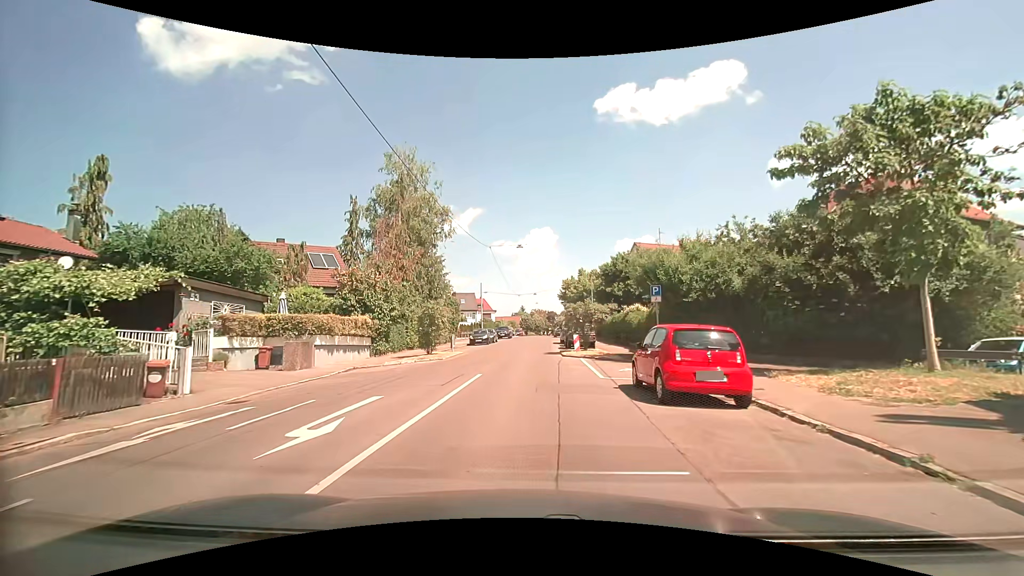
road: residential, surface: asphalt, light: Day
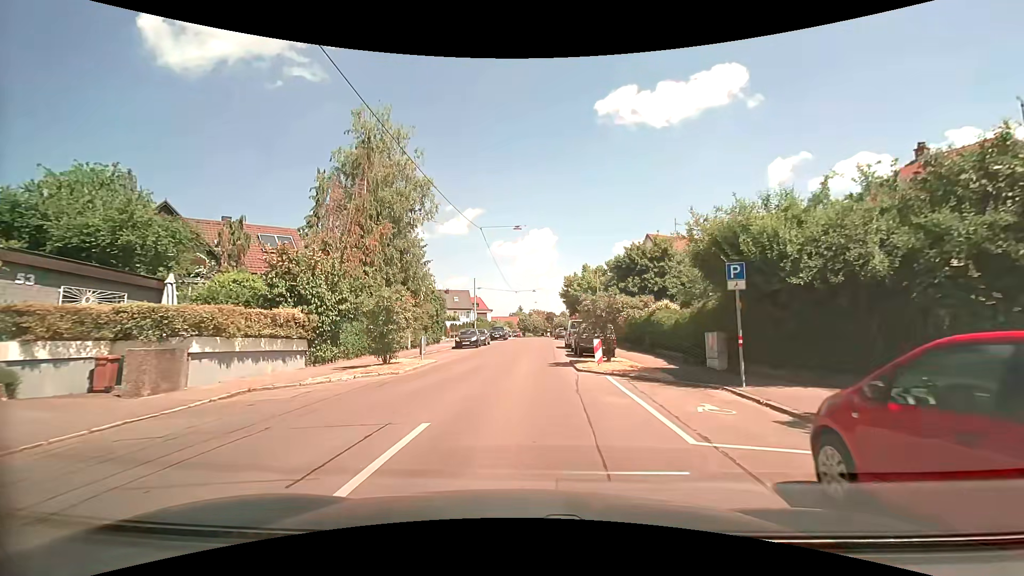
(0.0, +7.7) m; 0°
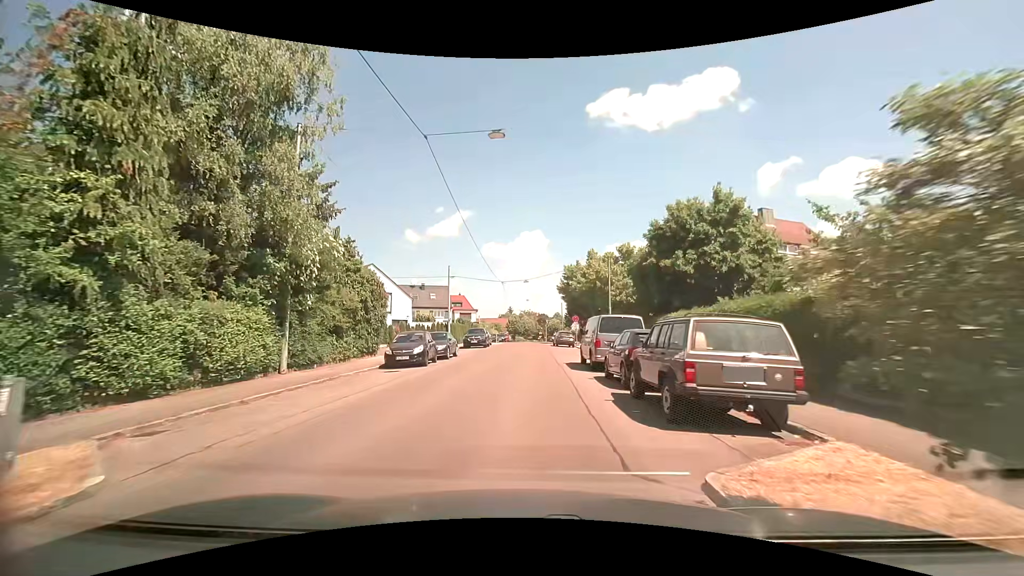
(0.0, +16.3) m; +1°
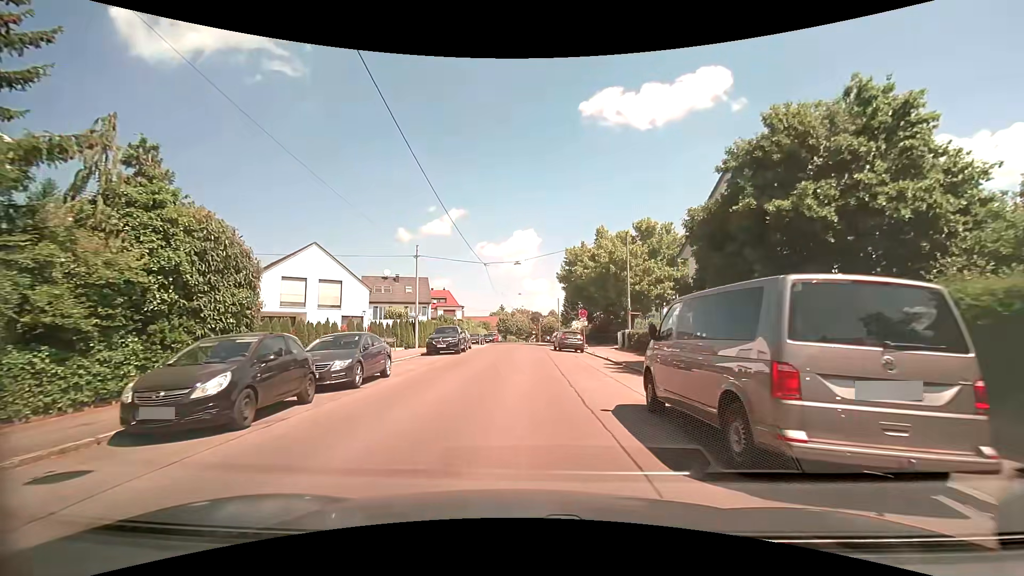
(+0.1, +12.8) m; +1°
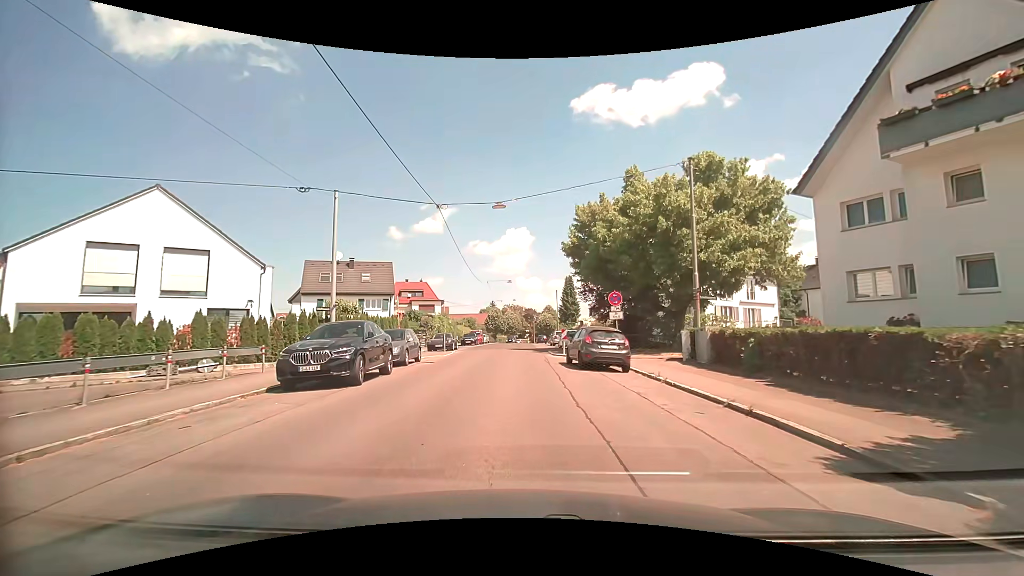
(+0.2, +16.5) m; +1°
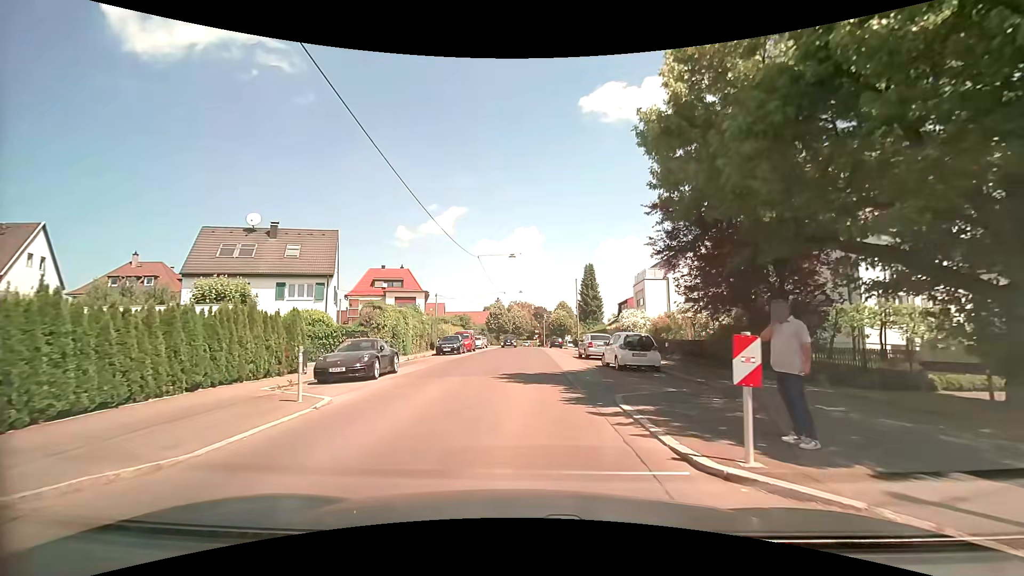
(-0.3, +20.0) m; -1°
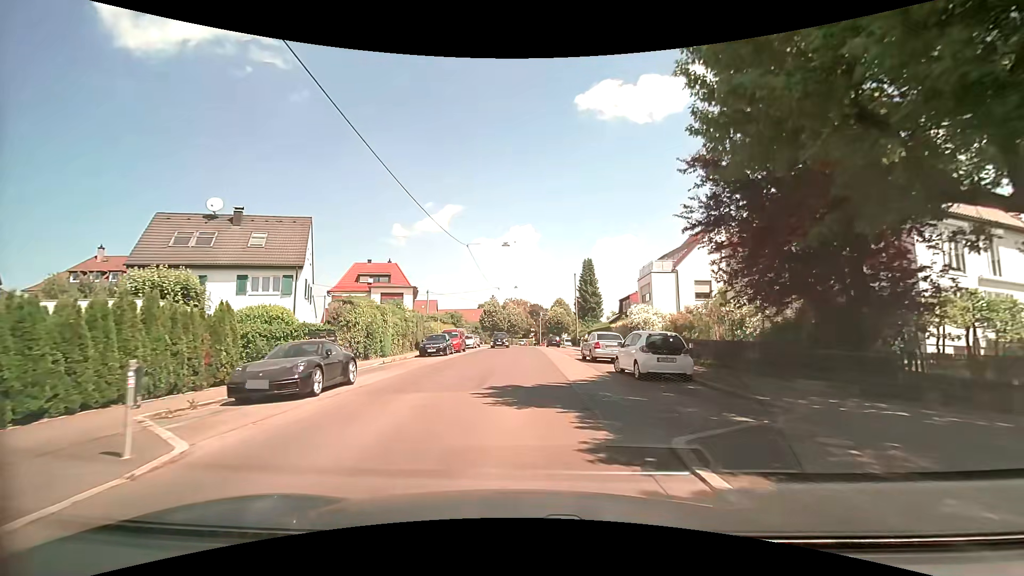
(0.0, +4.2) m; 0°
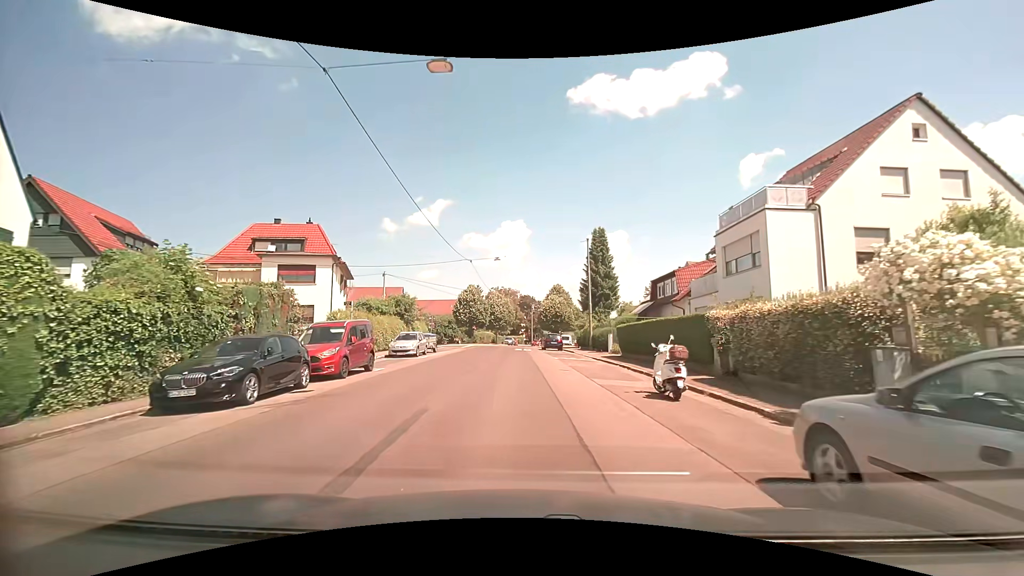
(+0.4, +21.8) m; +2°
